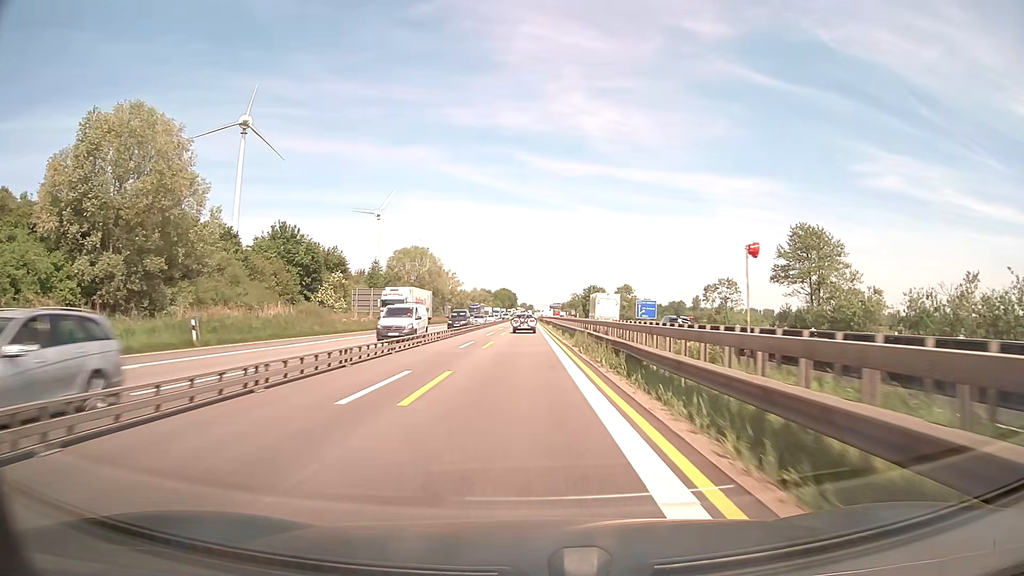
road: motorway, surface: asphalt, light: Day
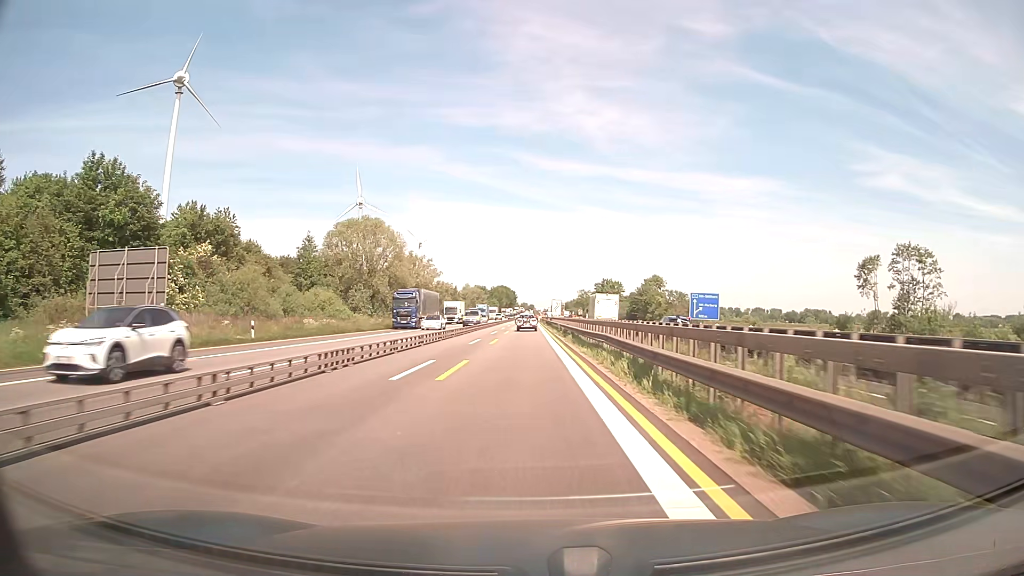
(0.0, +50.2) m; 0°
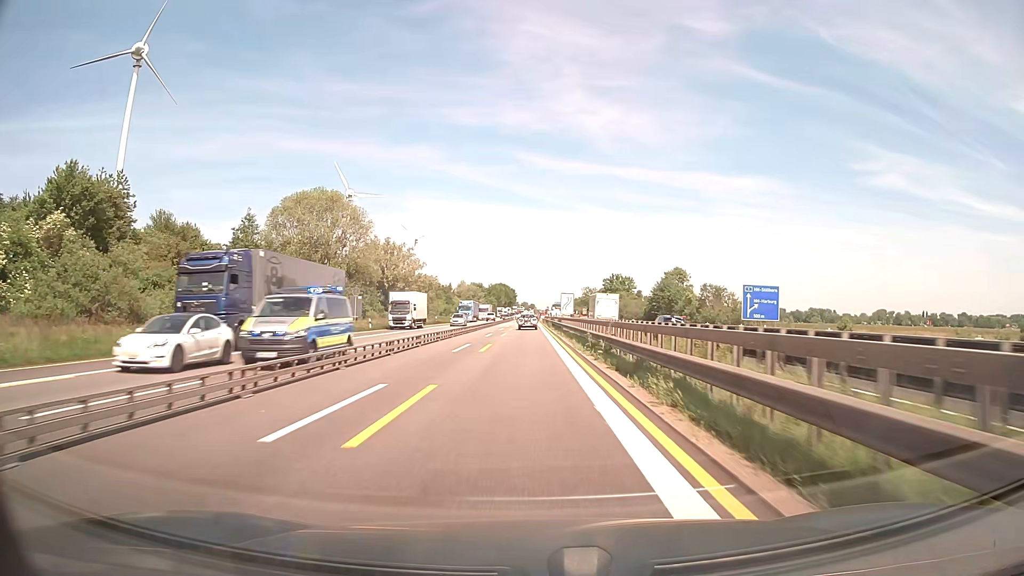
(0.0, +25.1) m; 0°
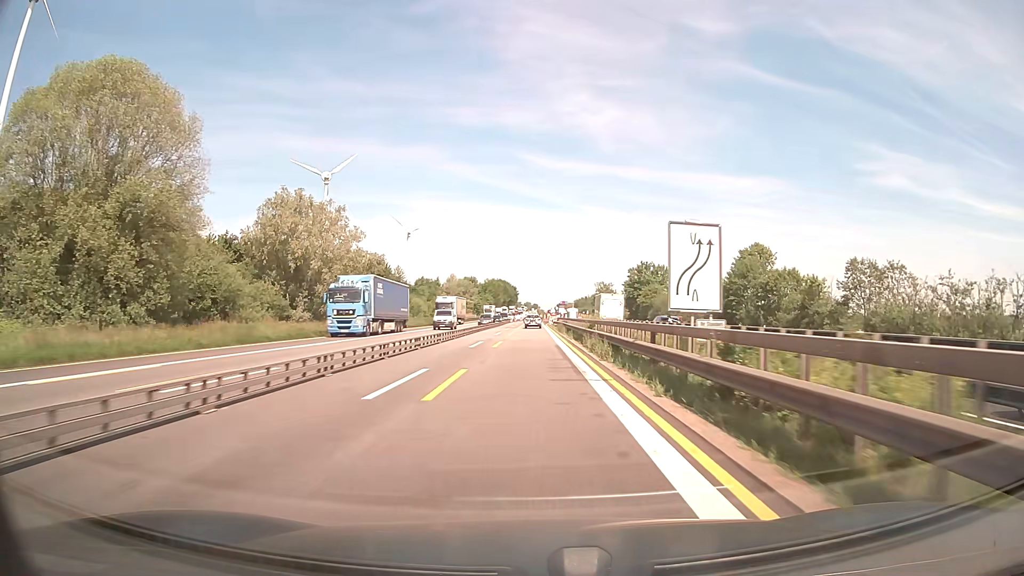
(-0.1, +50.2) m; 0°
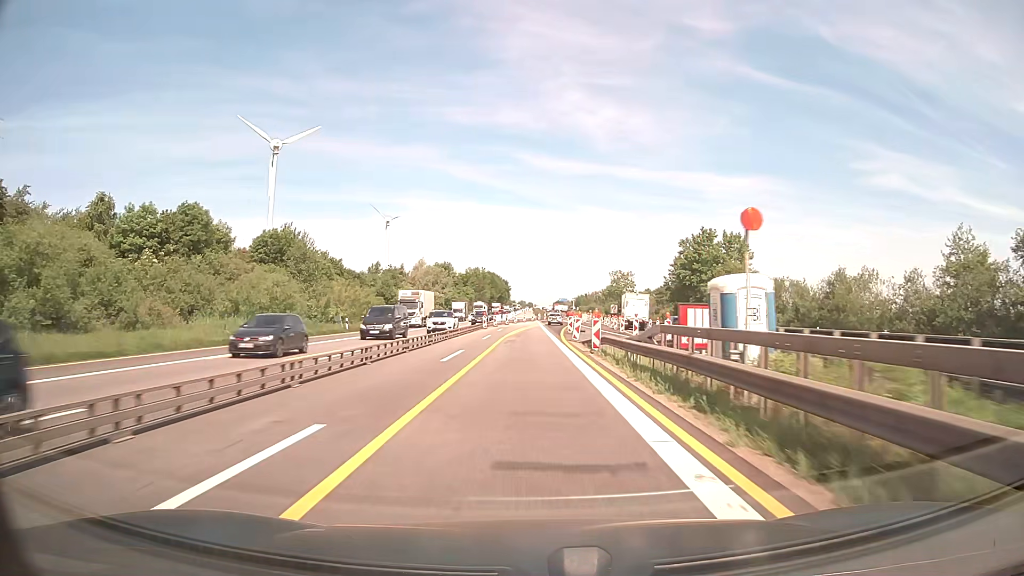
(+0.2, +62.8) m; 0°
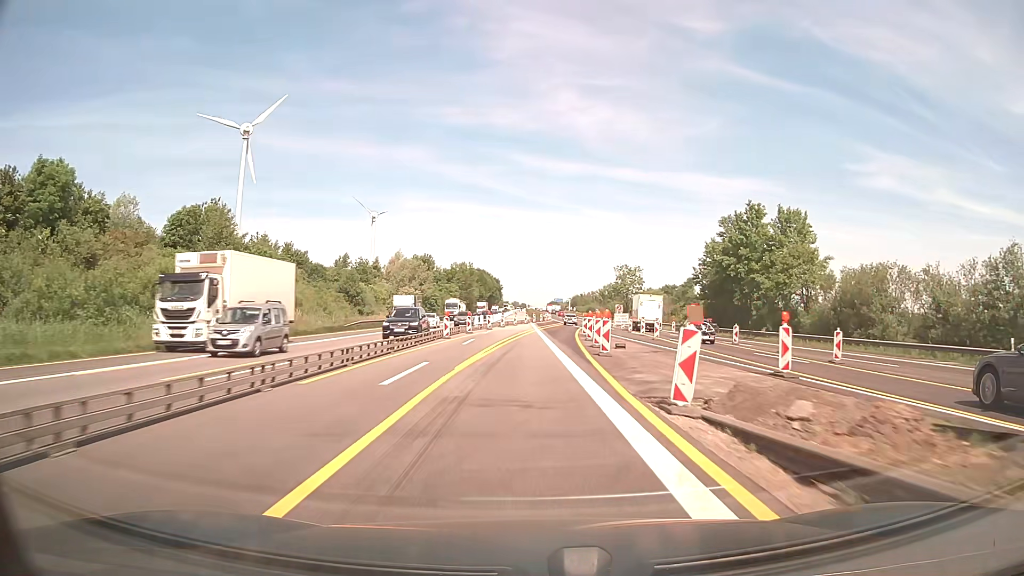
(+0.1, +25.1) m; +1°
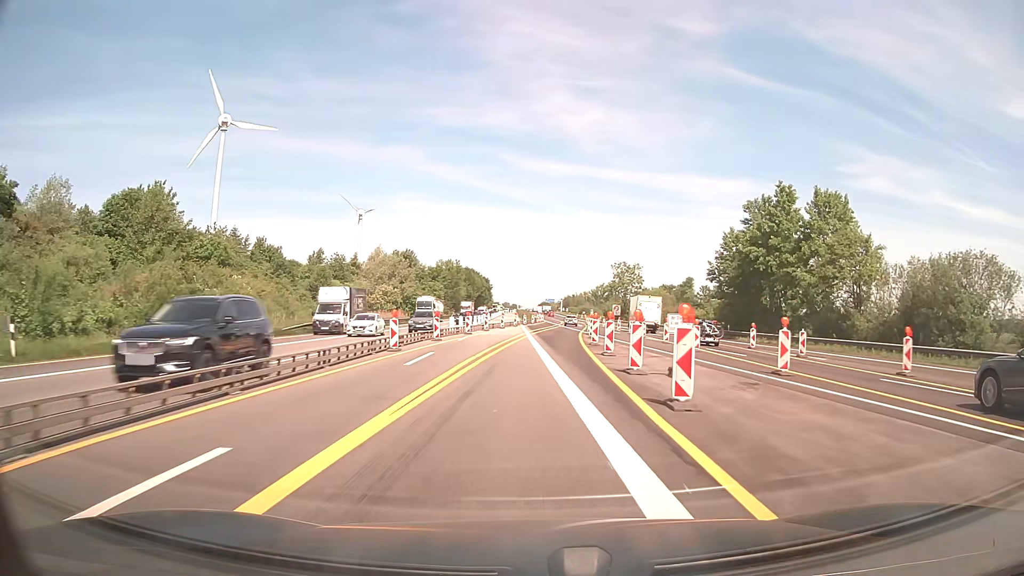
(+0.1, +12.6) m; +1°
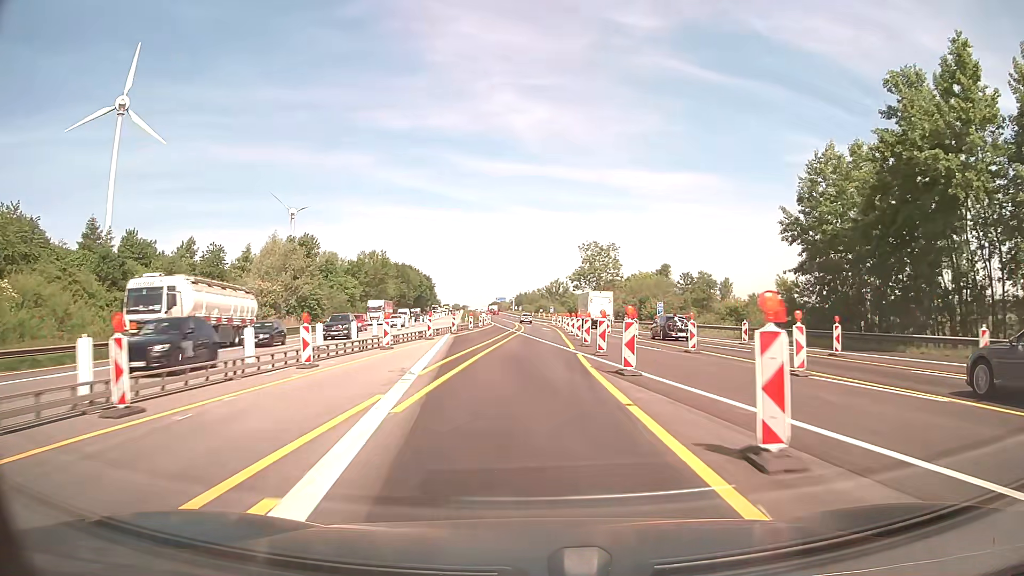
(+1.2, +37.6) m; +4°
(0, +10) (0, +20) (0, +30) (0, +40) (+1, +50) (+1, +60) (+1, +70) (+1, +80) (0, +90) (0, +100) m
